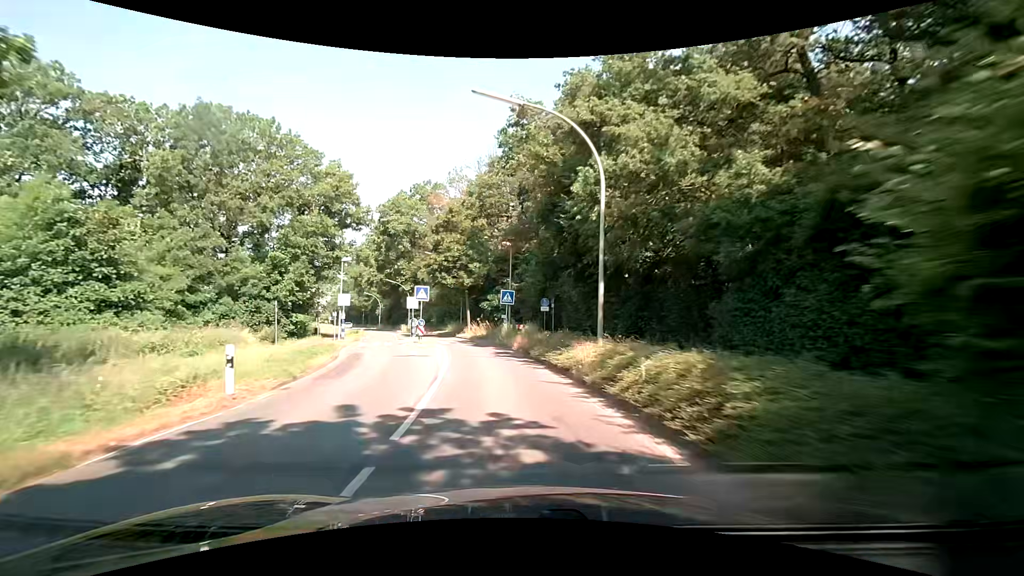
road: secondary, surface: asphalt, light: Day
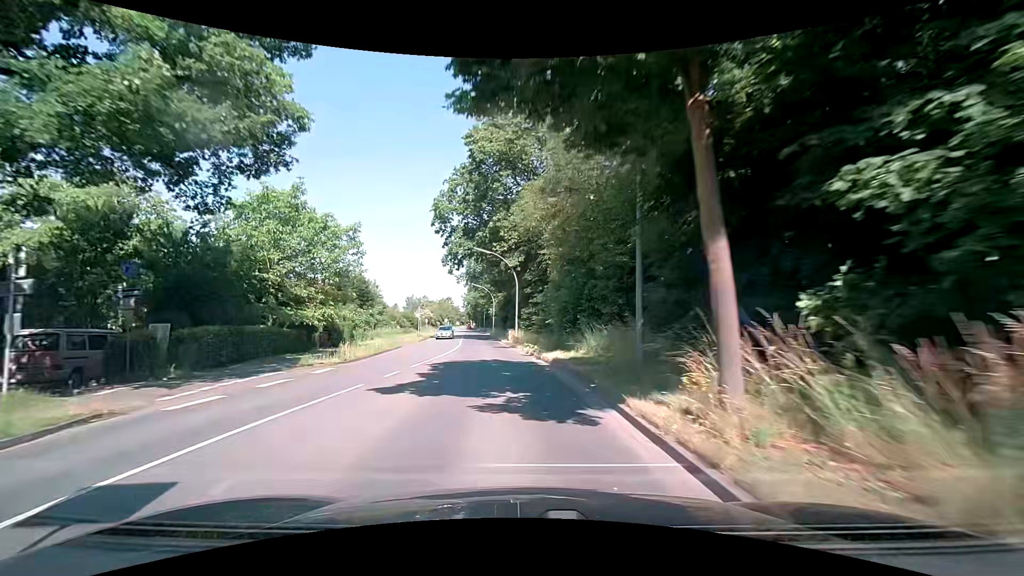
(-4.6, +37.8) m; -16°
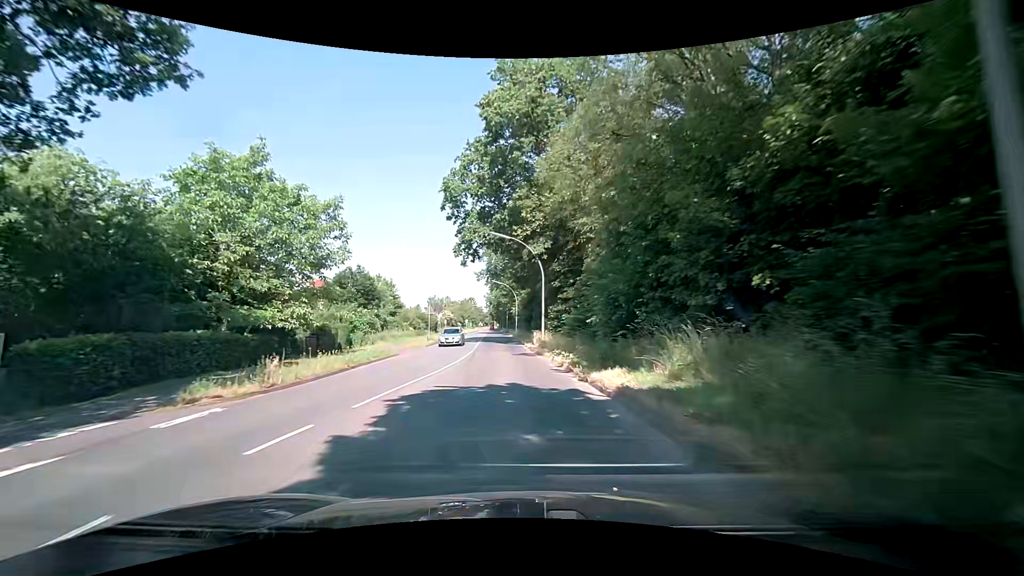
(-0.2, +7.6) m; -3°
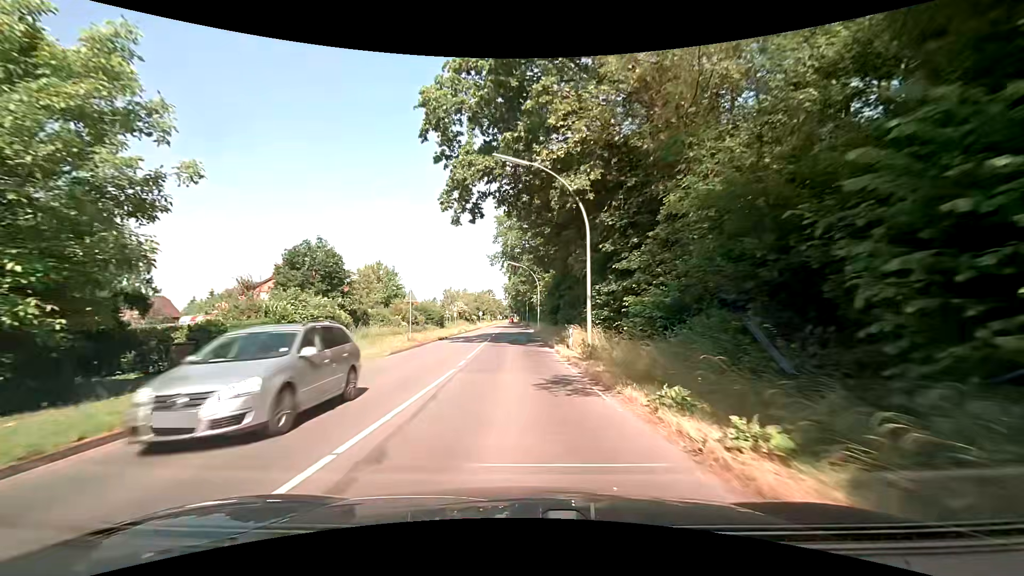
(-0.2, +15.2) m; -1°
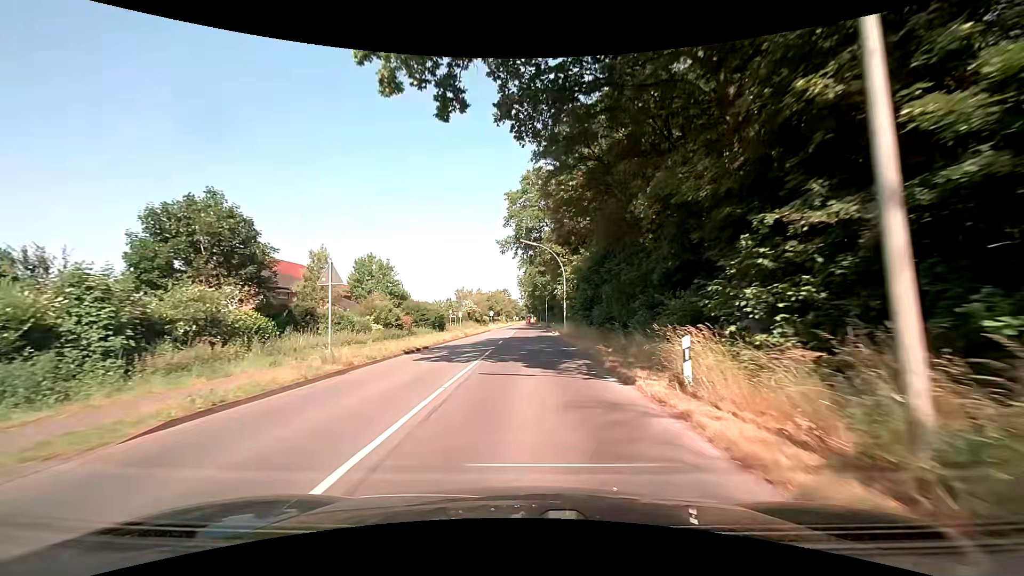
(-0.4, +15.3) m; -2°
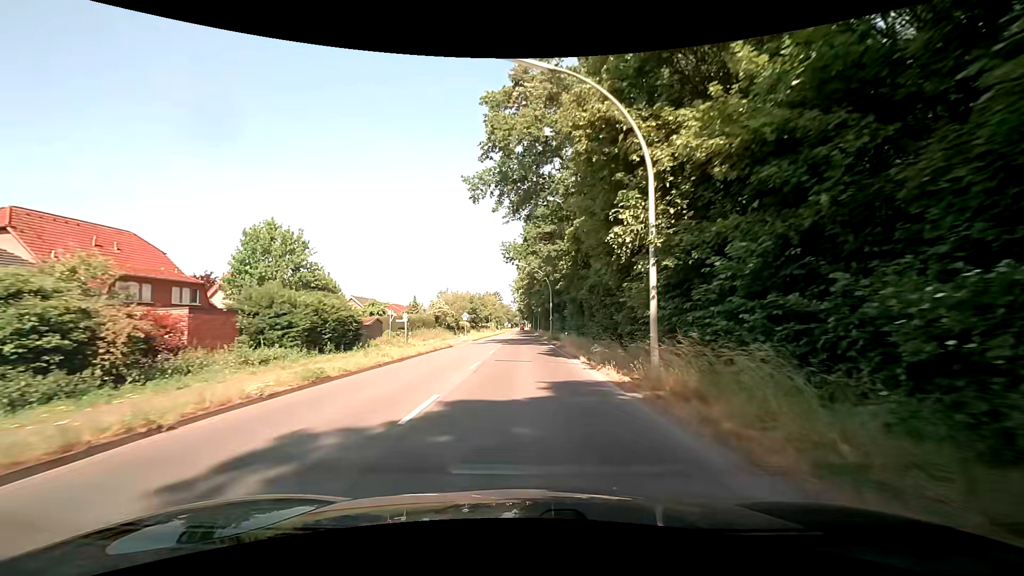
(+0.1, +30.6) m; 0°
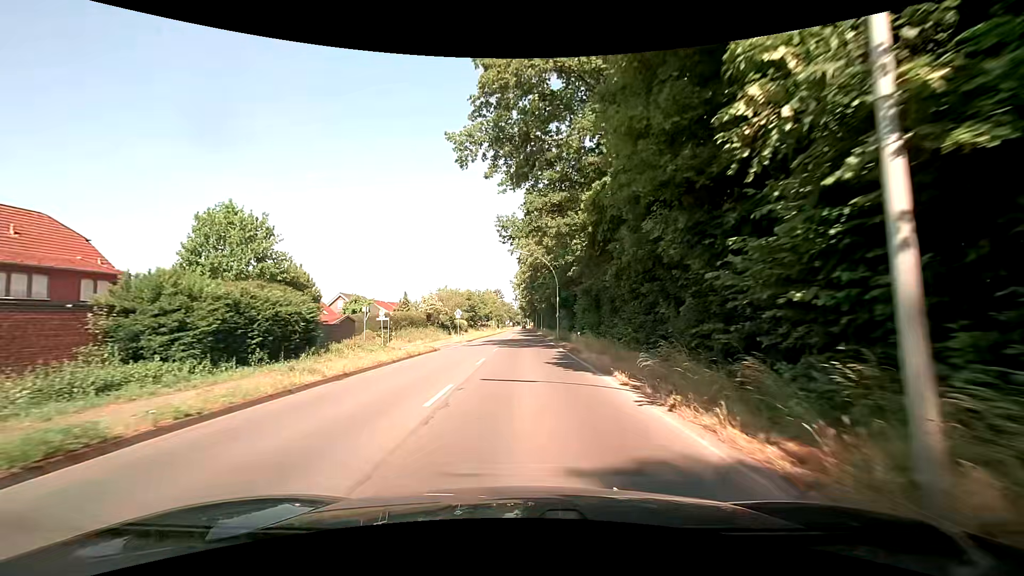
(0.0, +7.6) m; 0°
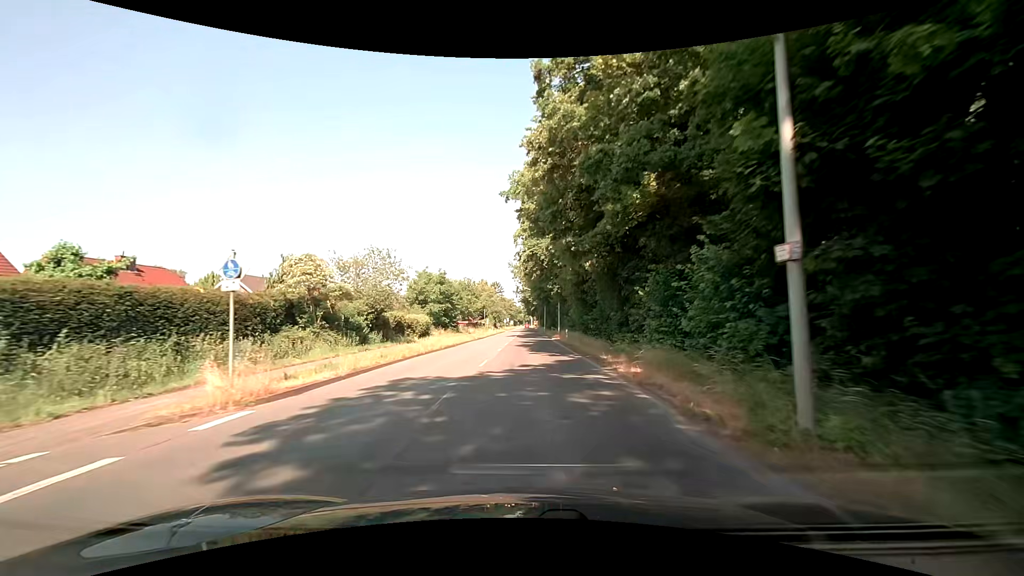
(+0.1, +38.0) m; 0°
(0, +10) (0, +20) (0, +30) (0, +40) (+1, +50) (+1, +60) (+1, +70) (+1, +80) (+1, +90) (+2, +100) m
